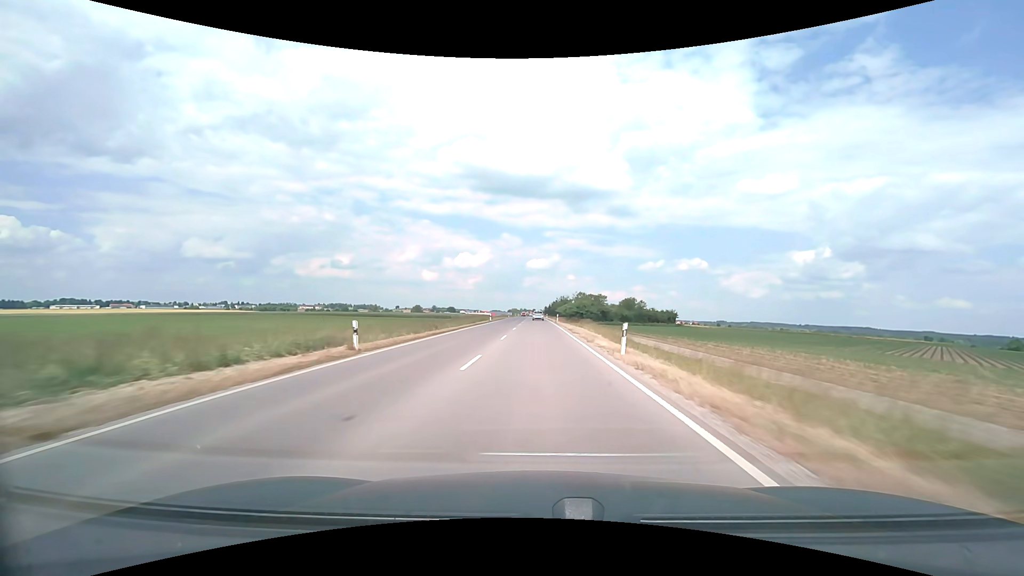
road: secondary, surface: asphalt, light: Day
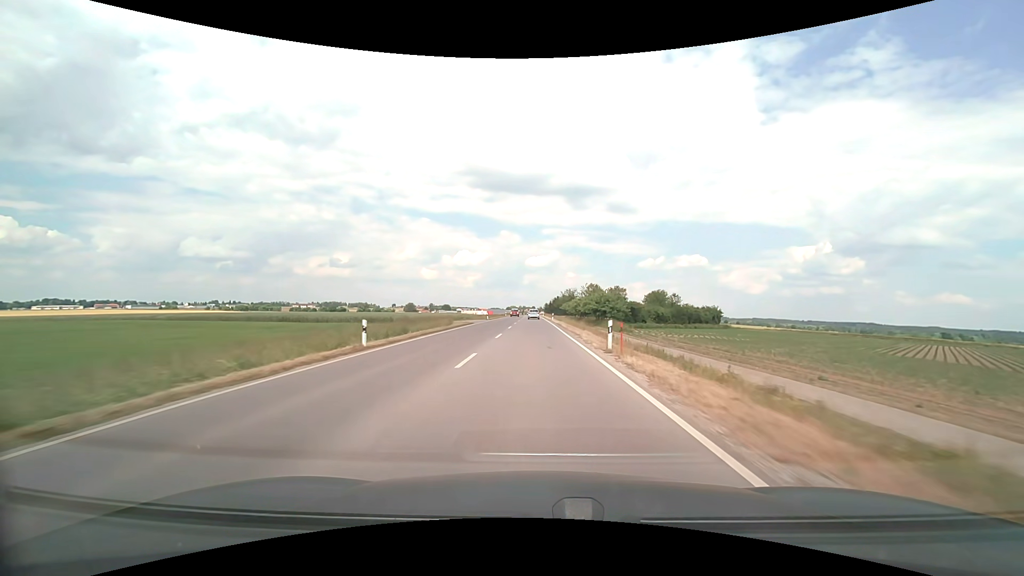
(+0.1, +48.0) m; 0°
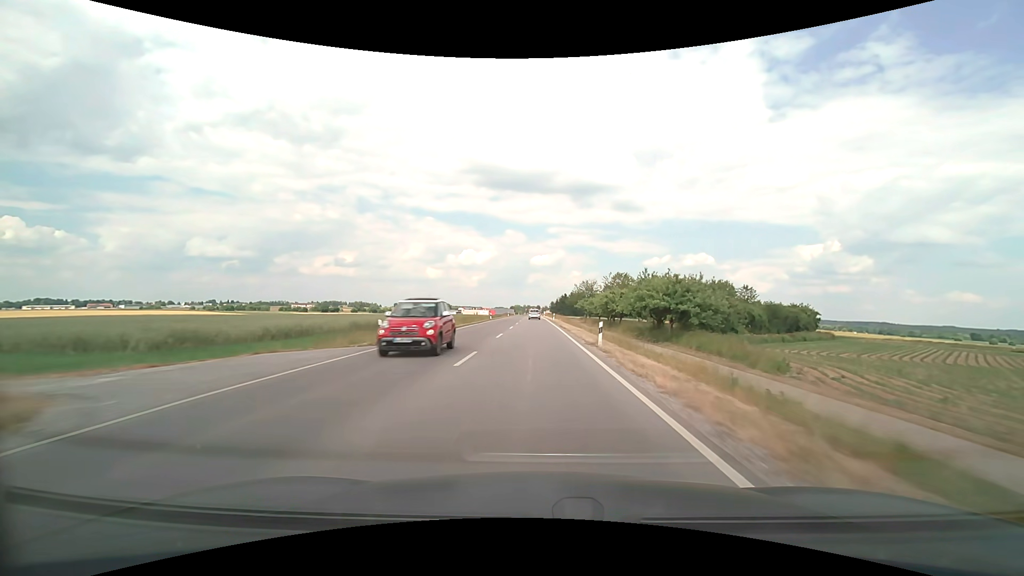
(-0.3, +47.8) m; -1°
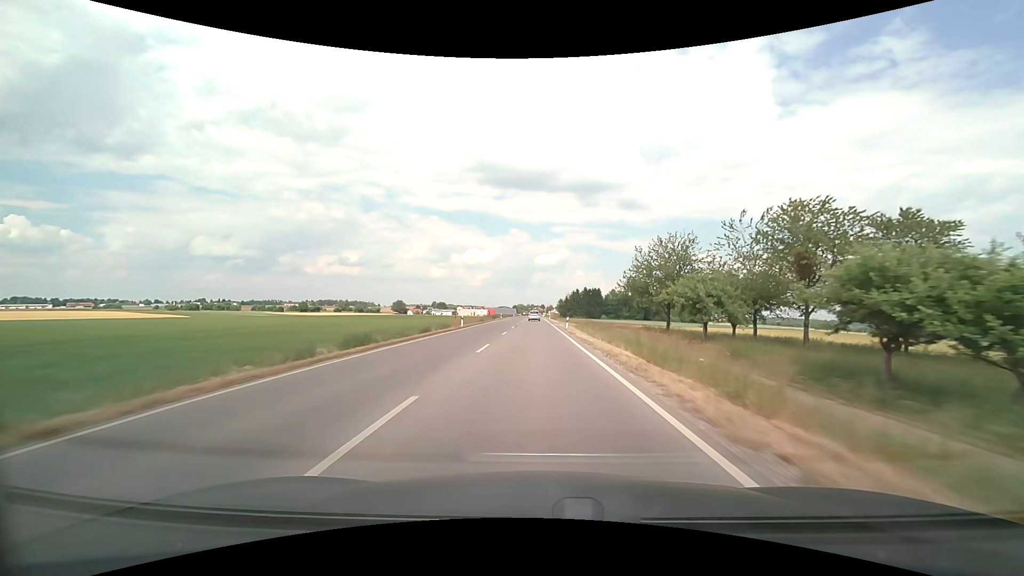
(-0.4, +80.4) m; 0°
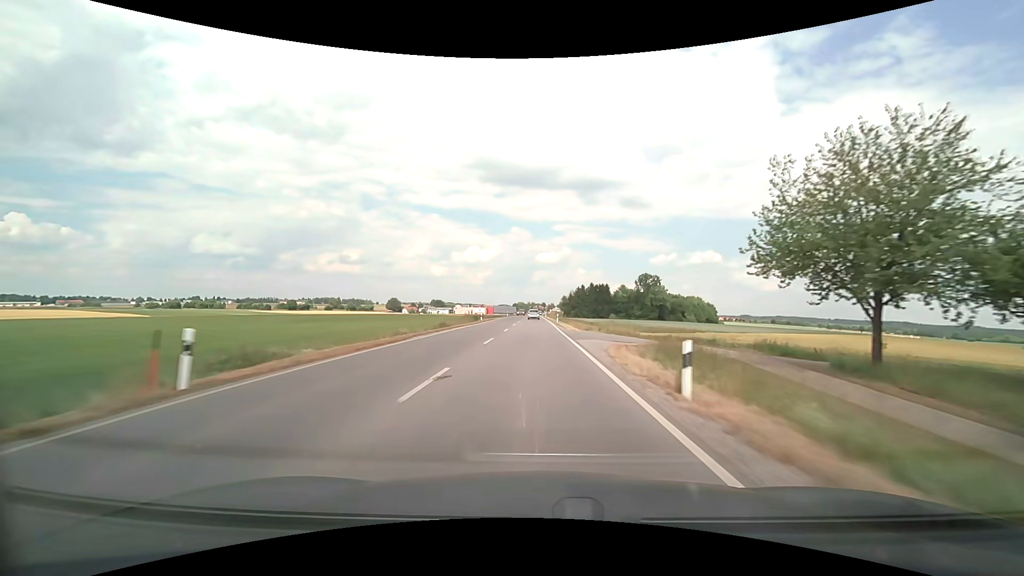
(0.0, +32.9) m; 0°
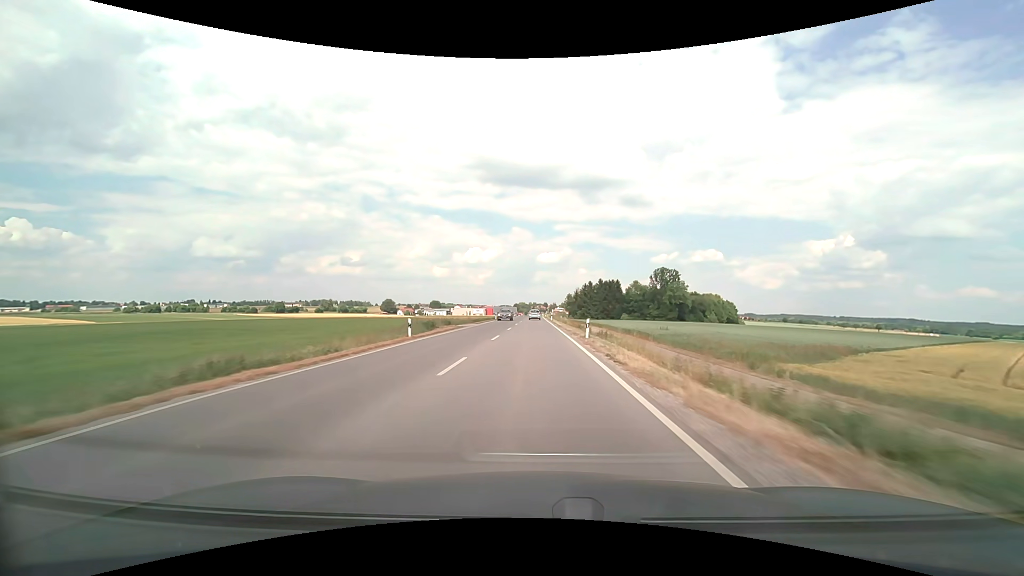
(0.0, +33.3) m; 0°
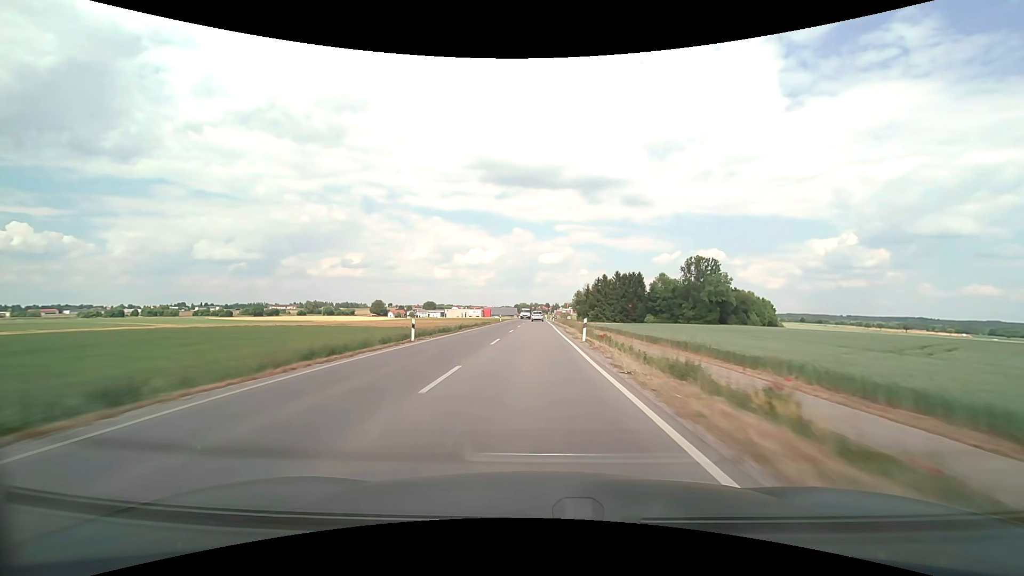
(-0.2, +50.1) m; 0°
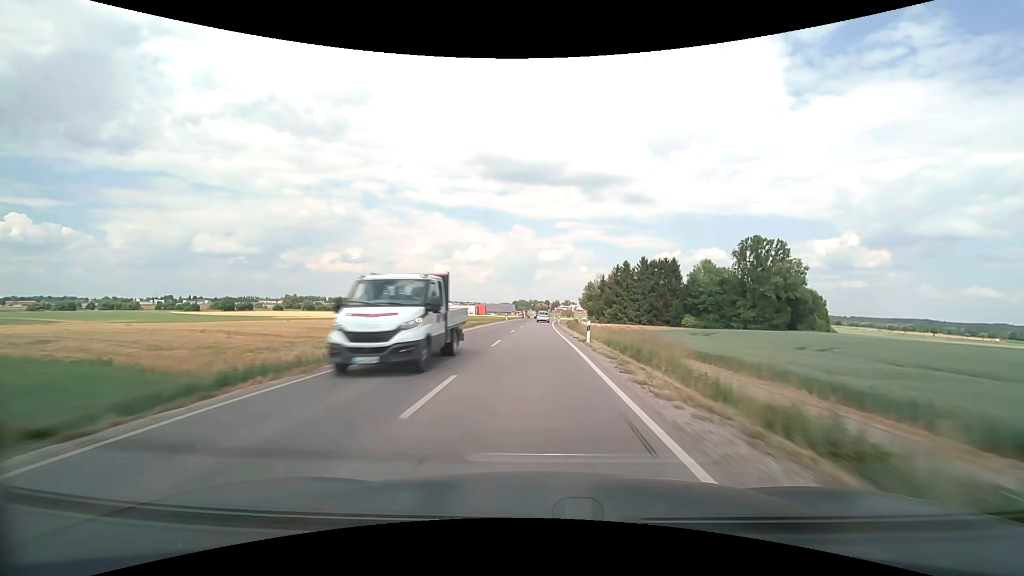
(0.0, +50.2) m; 0°
(0, +10) (0, +20) (0, +30) (0, +40) (0, +50) (+1, +60) (+1, +70) (+1, +80) (+2, +90) (+3, +100) m
